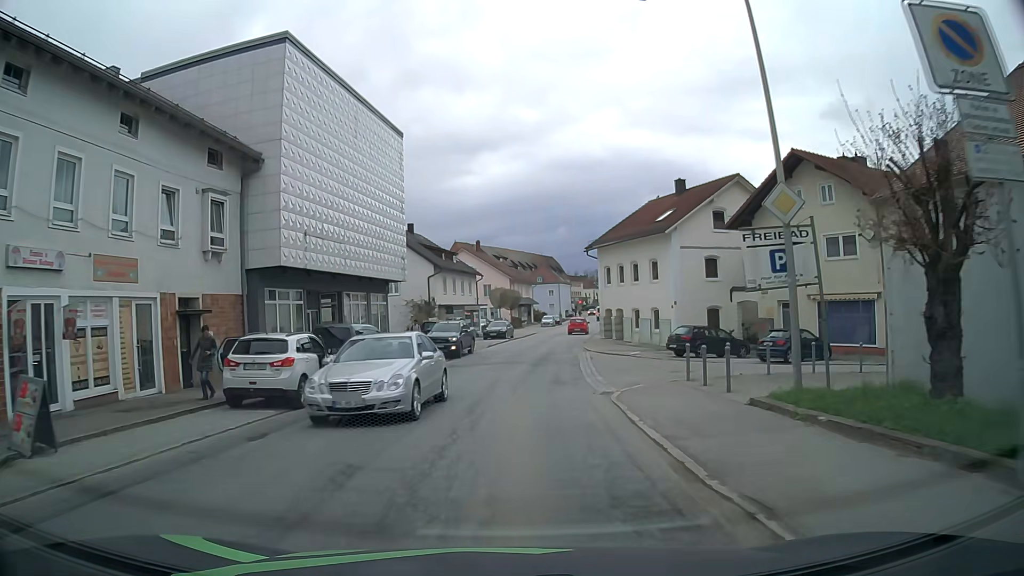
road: secondary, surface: asphalt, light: Day
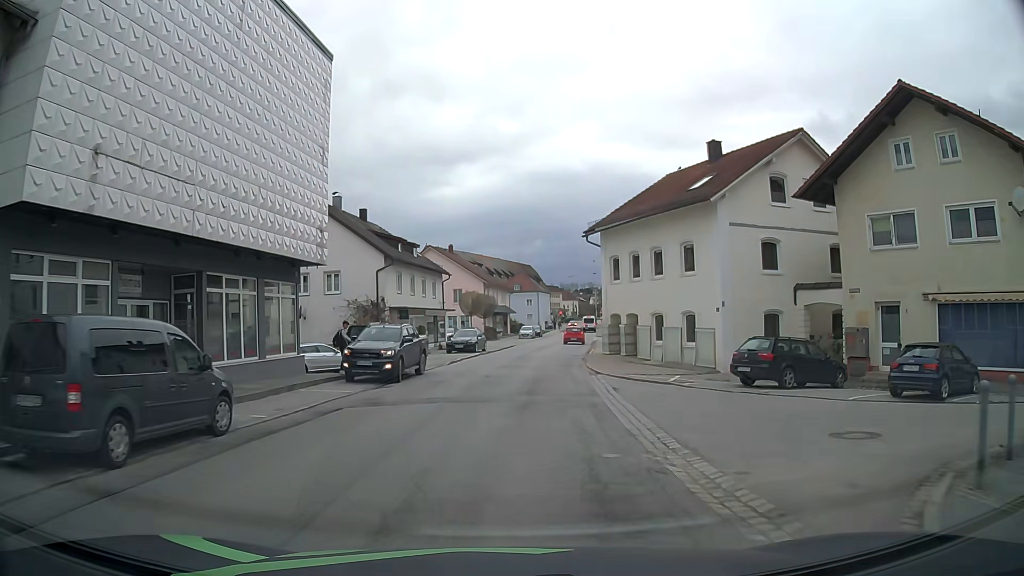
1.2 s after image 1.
(+0.2, +12.2) m; +2°
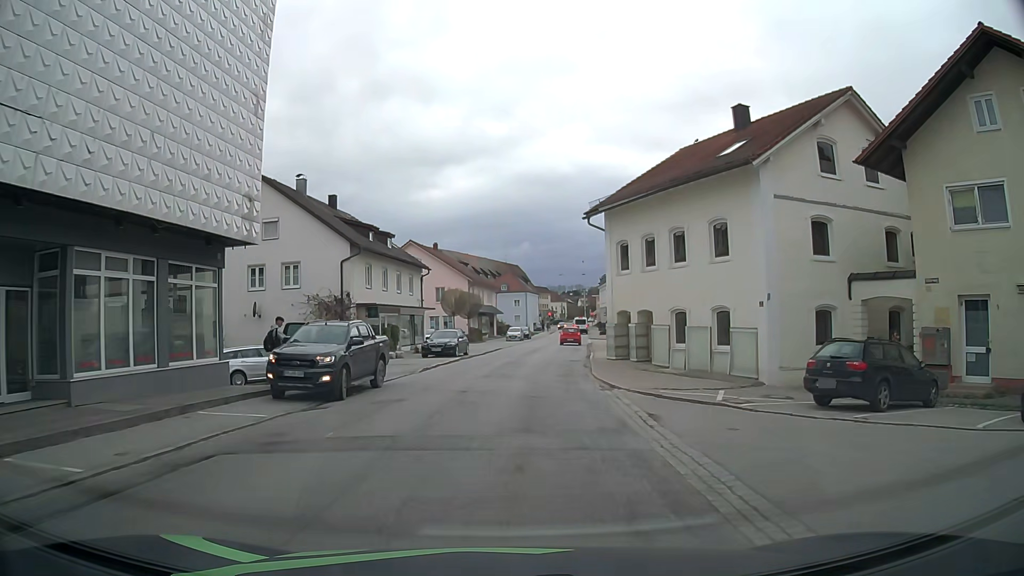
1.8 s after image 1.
(+0.1, +5.9) m; +1°
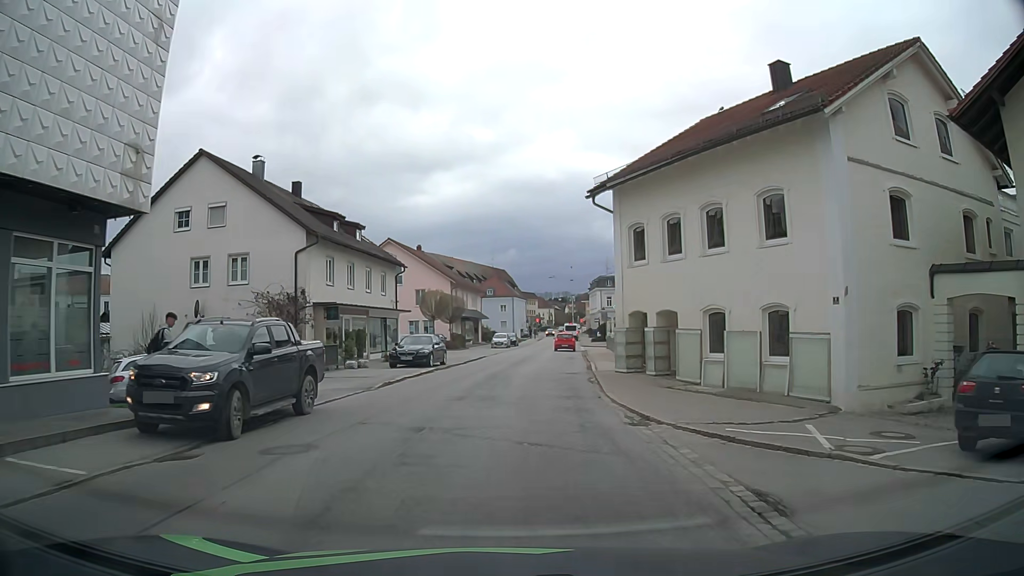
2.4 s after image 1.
(+0.1, +5.7) m; +2°
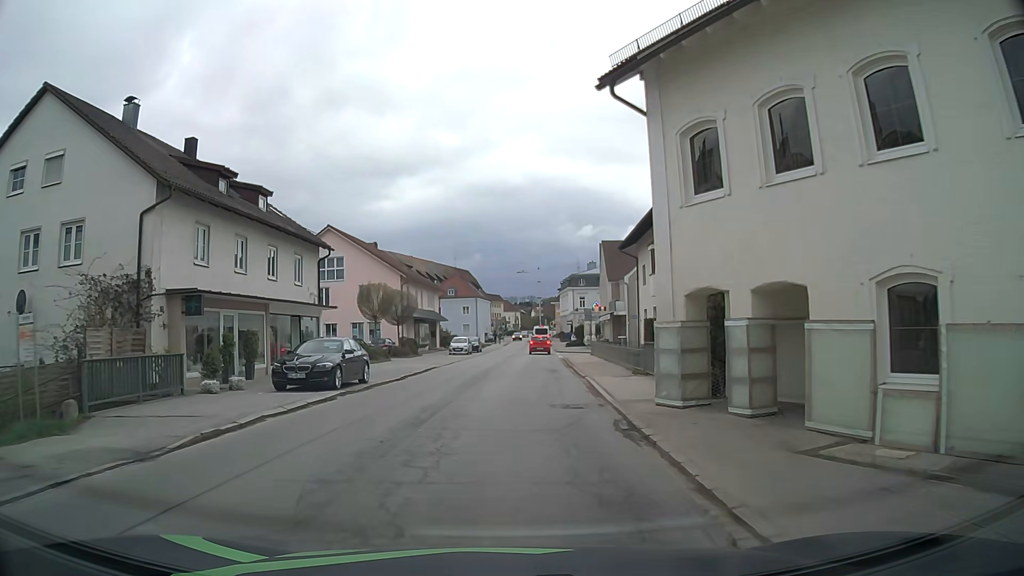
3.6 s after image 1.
(+0.3, +11.0) m; +3°
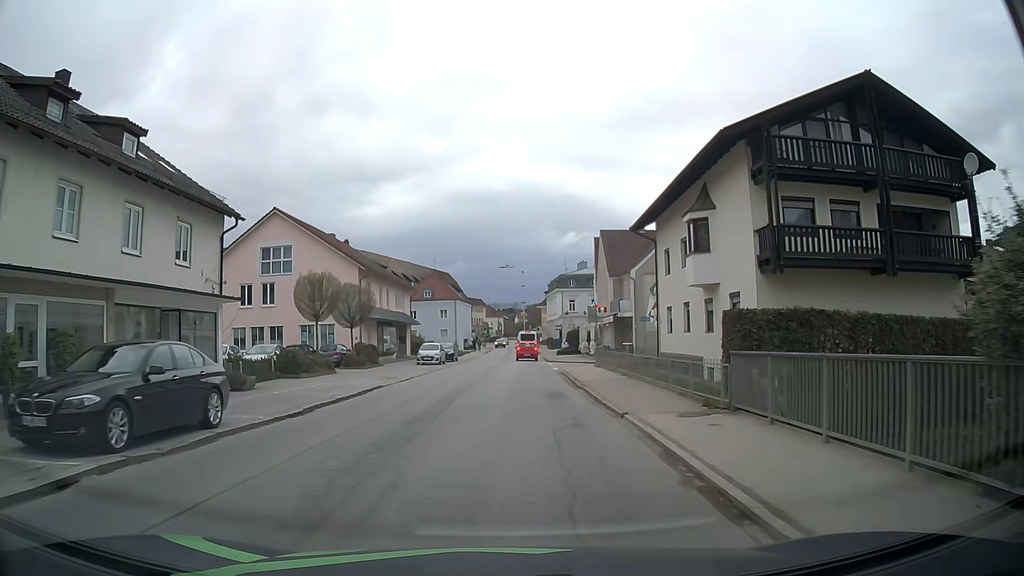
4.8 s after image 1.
(+0.1, +10.3) m; +1°
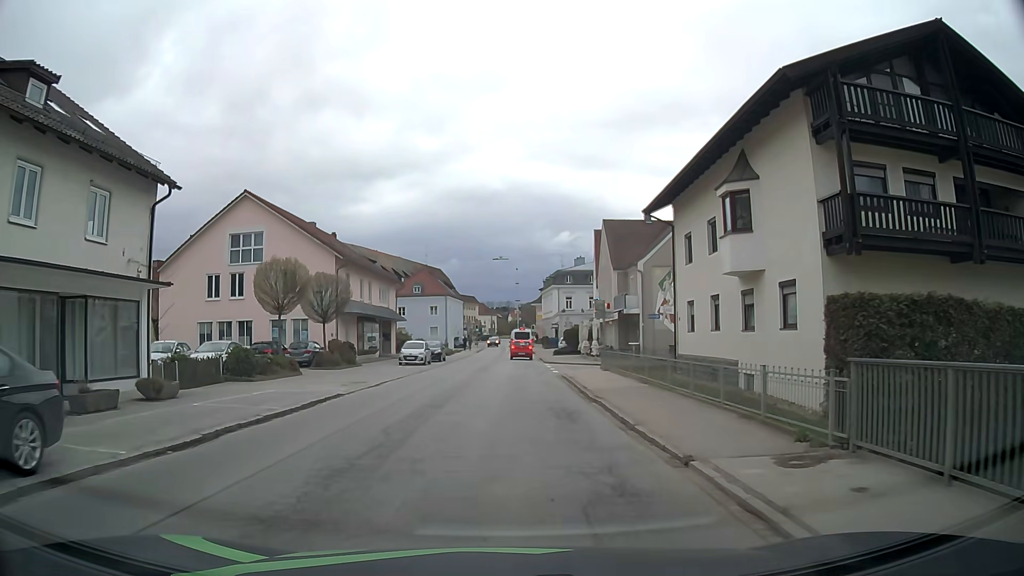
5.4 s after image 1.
(0.0, +4.9) m; +2°
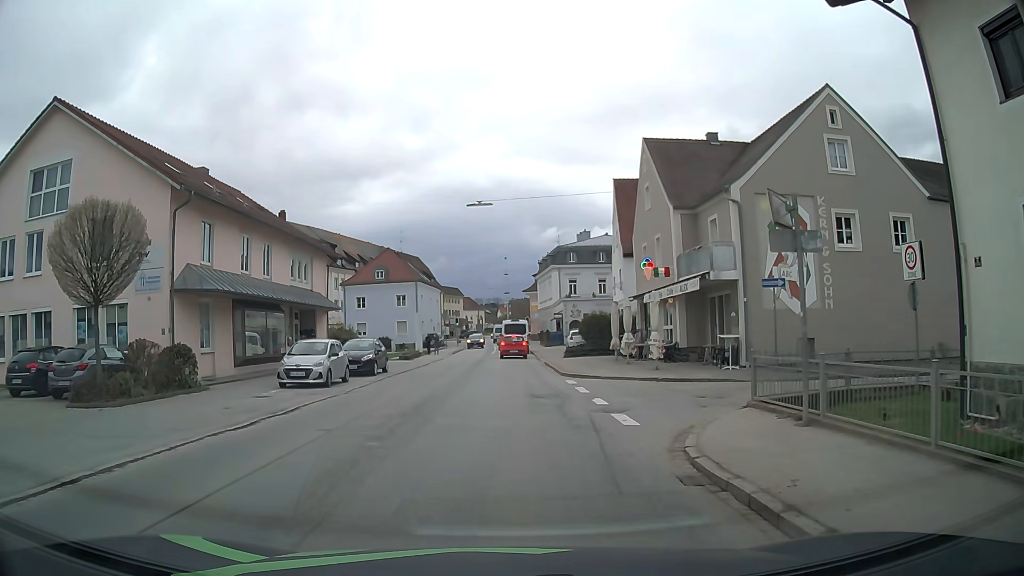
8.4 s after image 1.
(-0.2, +20.5) m; 0°
